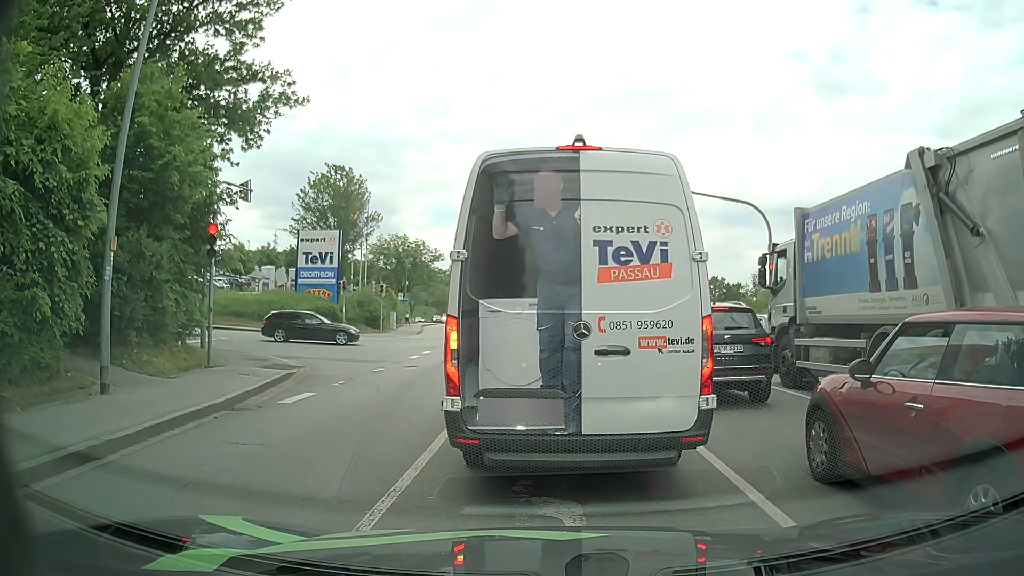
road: tertiary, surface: asphalt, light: Day
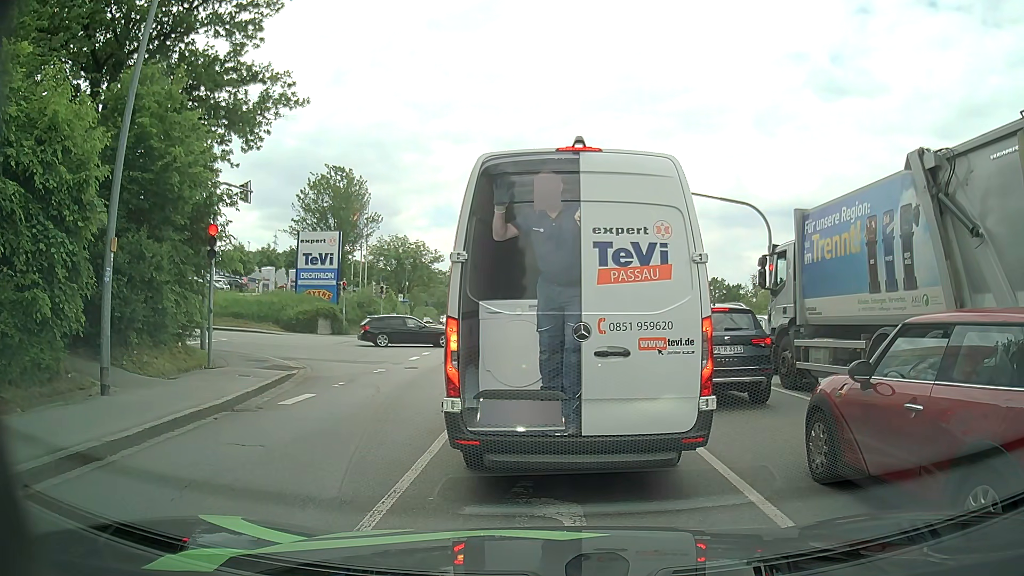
(0.0, +0.1) m; 0°
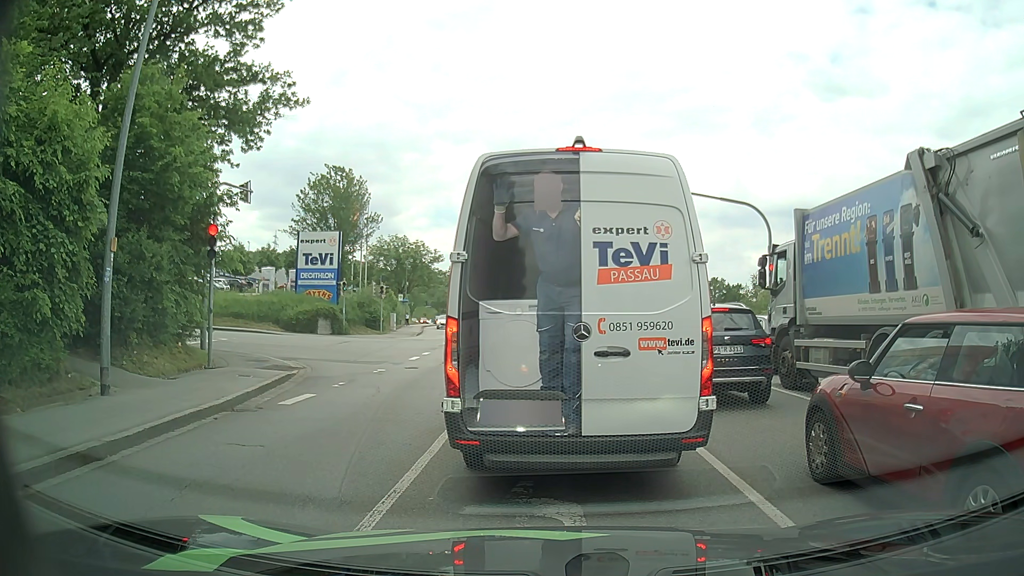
(0.0, 0.0) m; 0°
